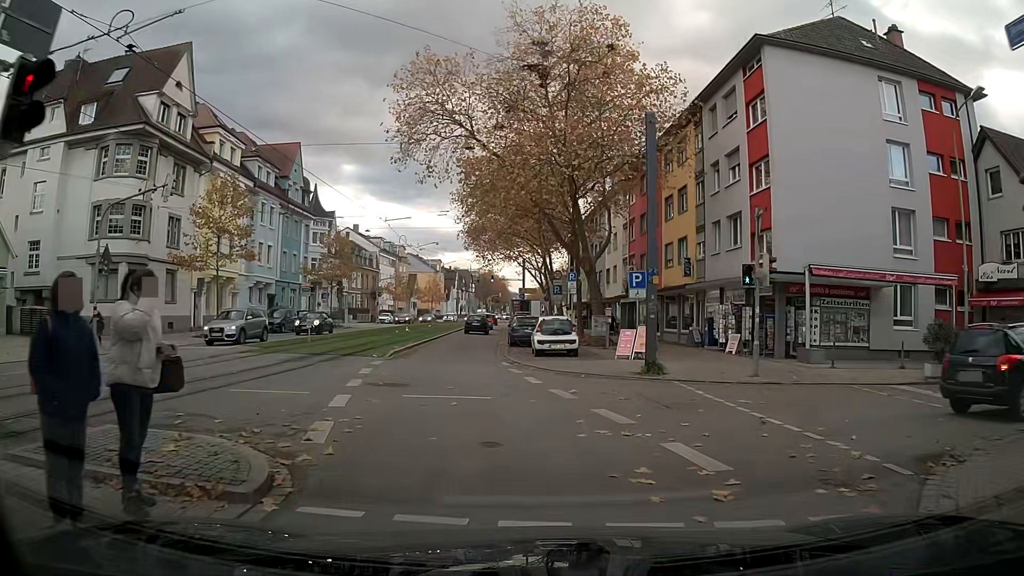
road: tertiary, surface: asphalt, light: Day
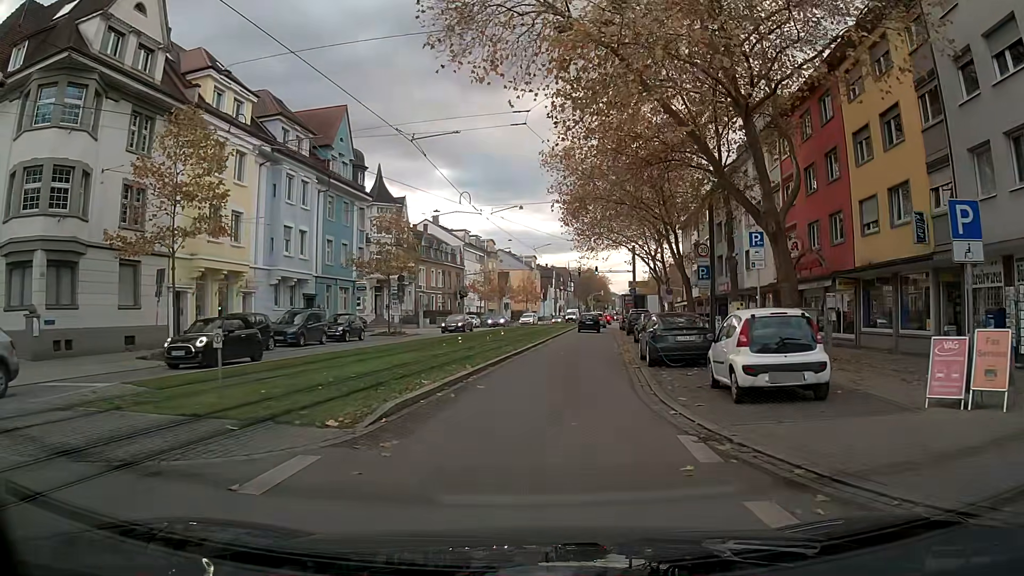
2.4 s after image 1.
(-1.0, +14.3) m; -5°
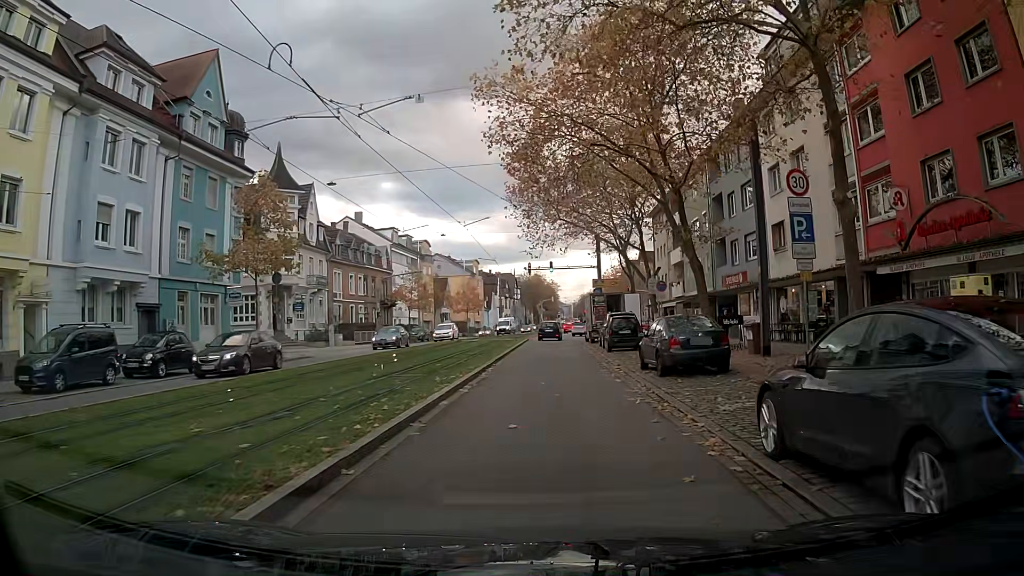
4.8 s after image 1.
(+0.5, +15.0) m; +4°
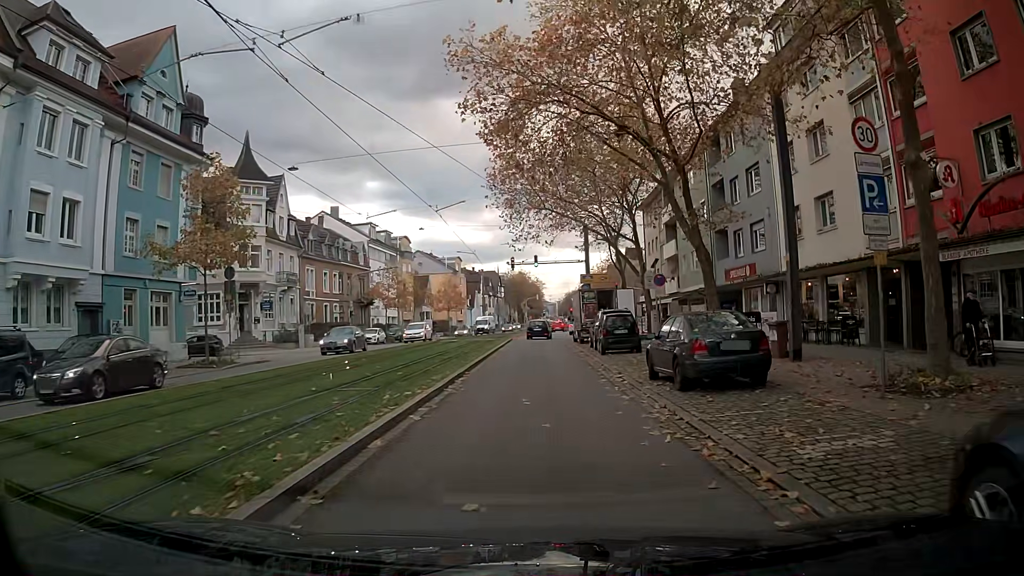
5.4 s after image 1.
(0.0, +3.8) m; 0°
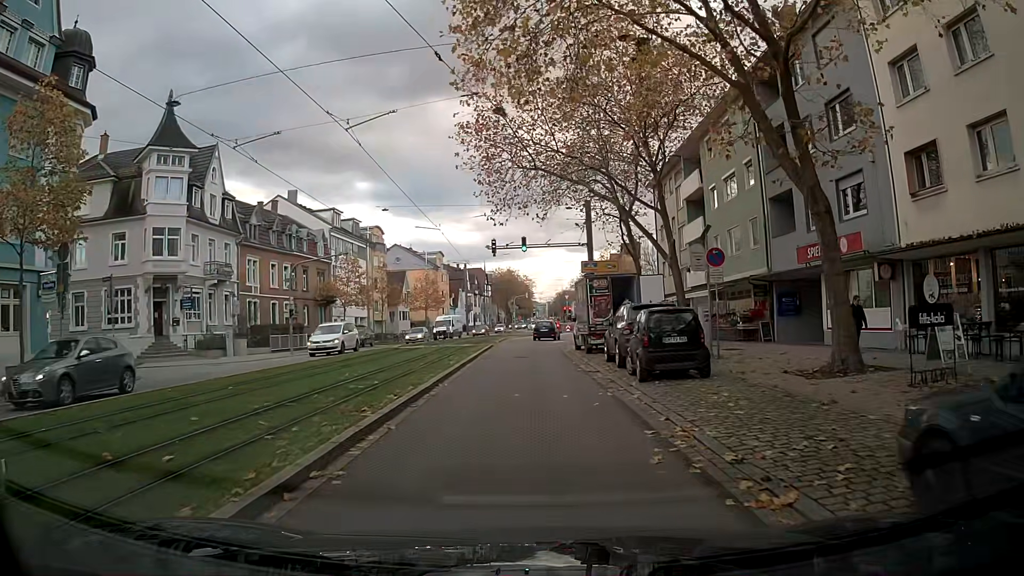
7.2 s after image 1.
(+0.2, +11.4) m; +1°
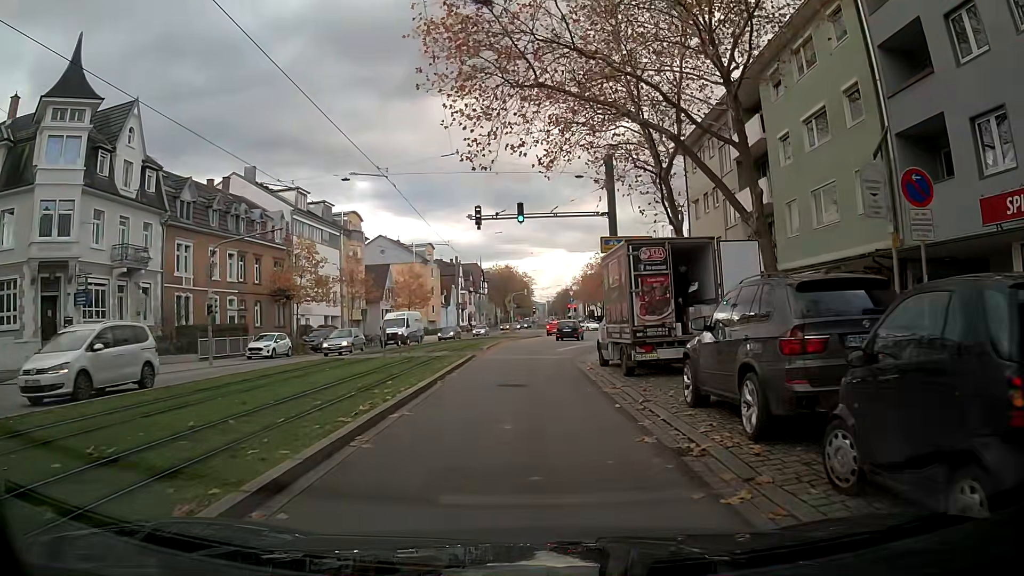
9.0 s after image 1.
(0.0, +11.3) m; 0°
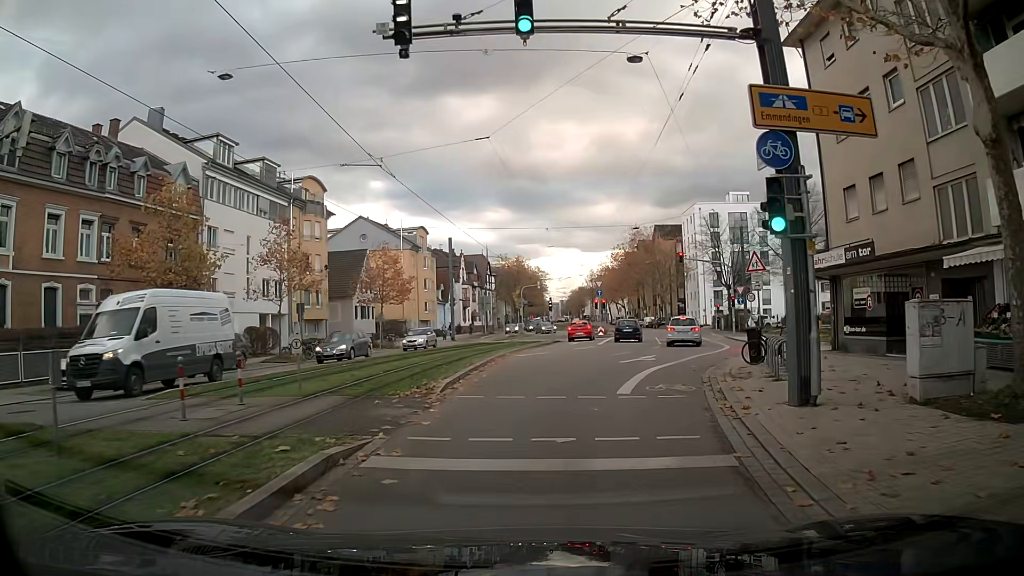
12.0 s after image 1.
(-0.2, +18.8) m; -1°
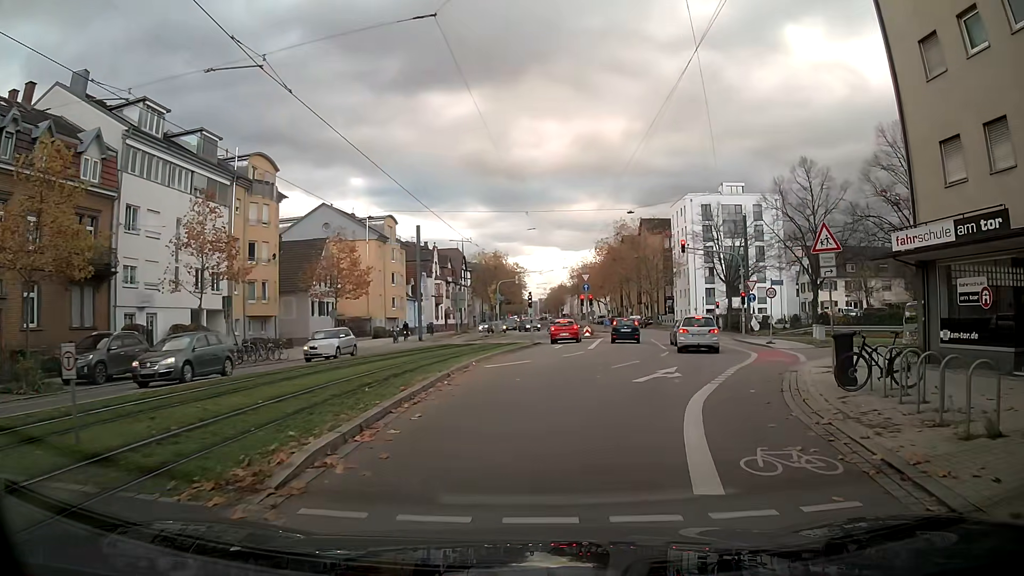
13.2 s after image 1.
(+0.1, +7.3) m; +2°
(+1, +10) (+4, +19) (+7, +29) (+9, +39) (+10, +49) (+11, +59) (+12, +69) (+13, +79) (+13, +89) (+12, +99) m
